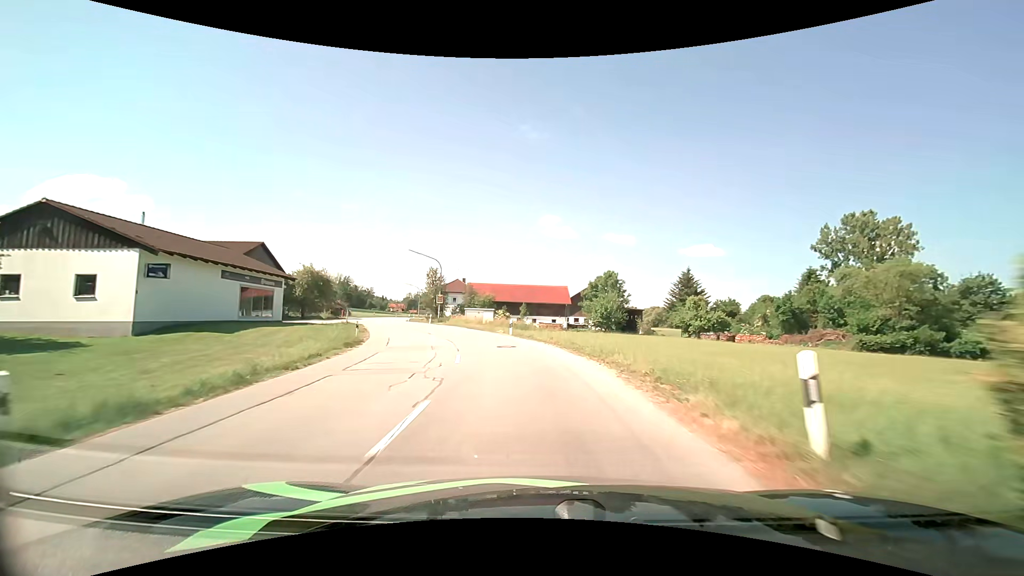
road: secondary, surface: asphalt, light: Day
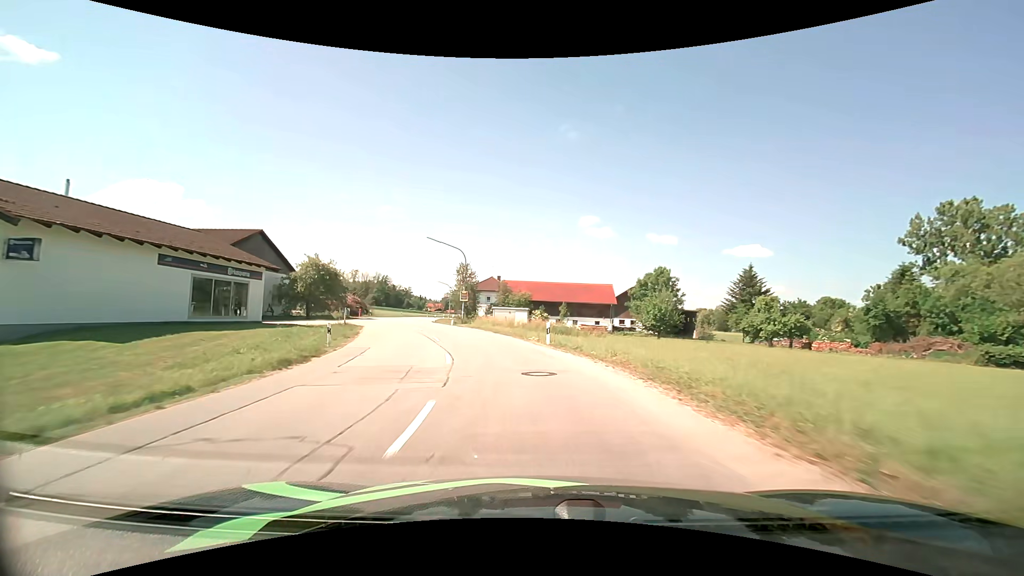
(-0.3, +8.9) m; -4°
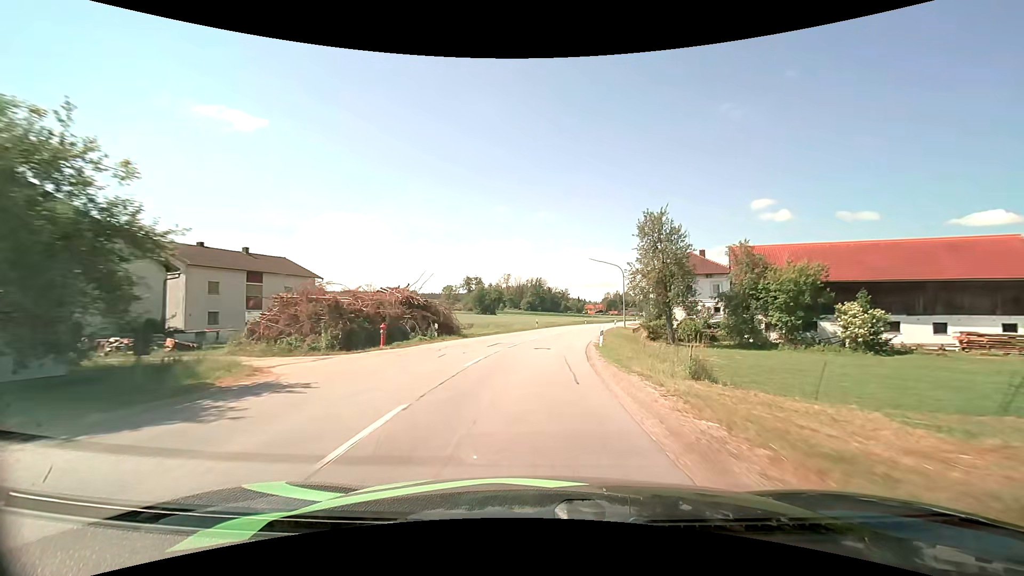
(-8.9, +42.8) m; -19°
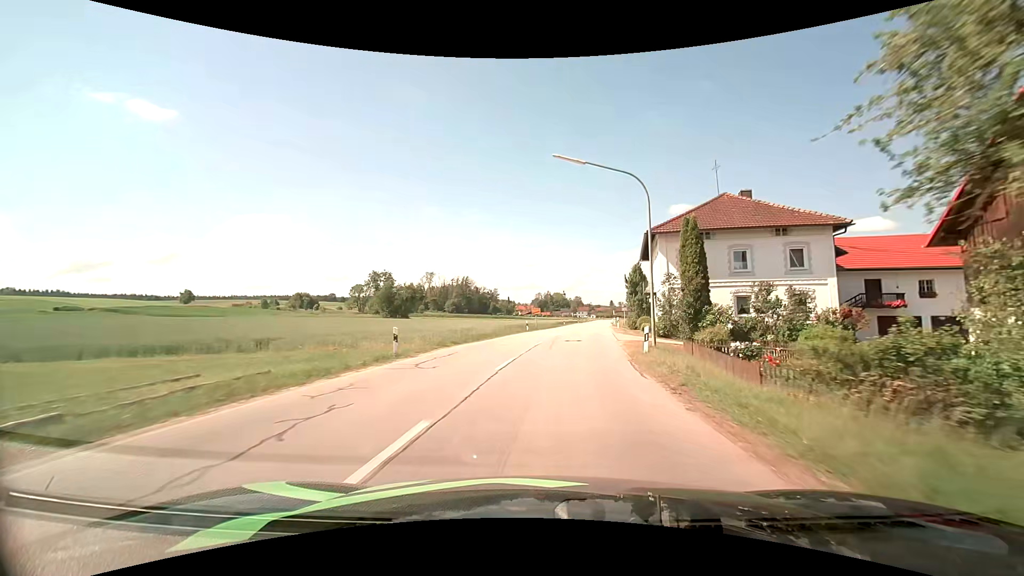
(+1.8, +35.4) m; +8°
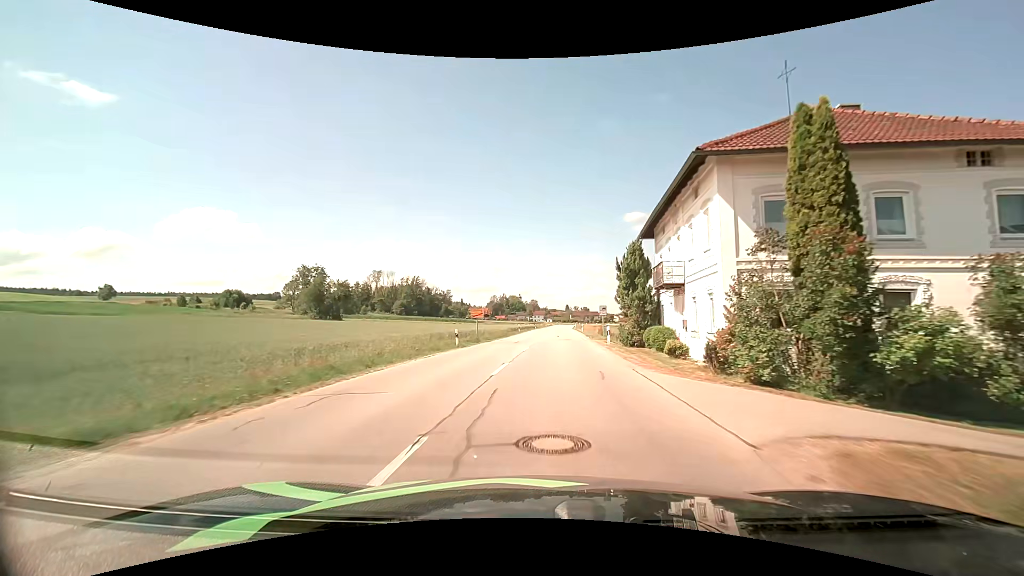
(+0.8, +17.8) m; +5°
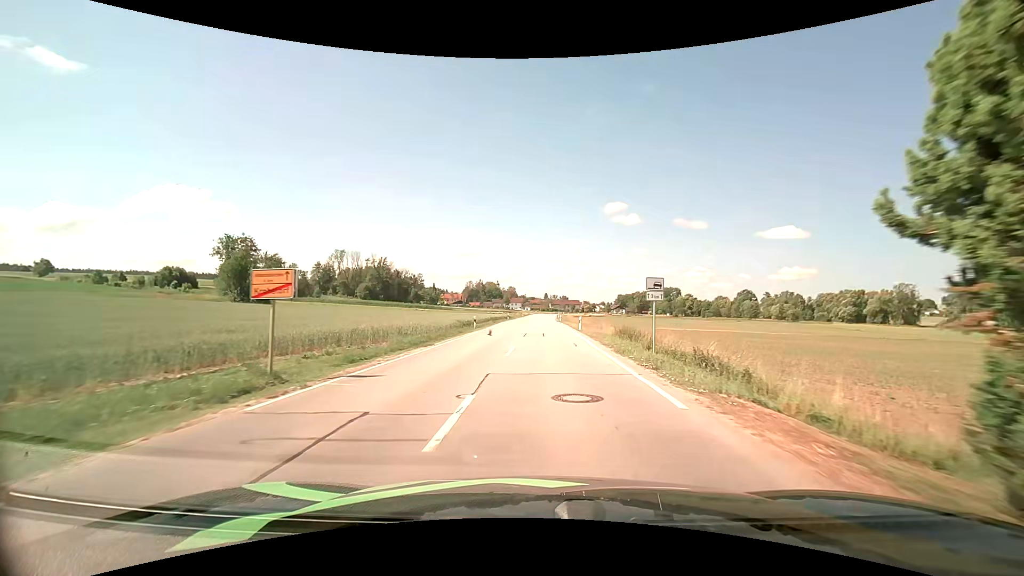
(+0.7, +24.9) m; +3°
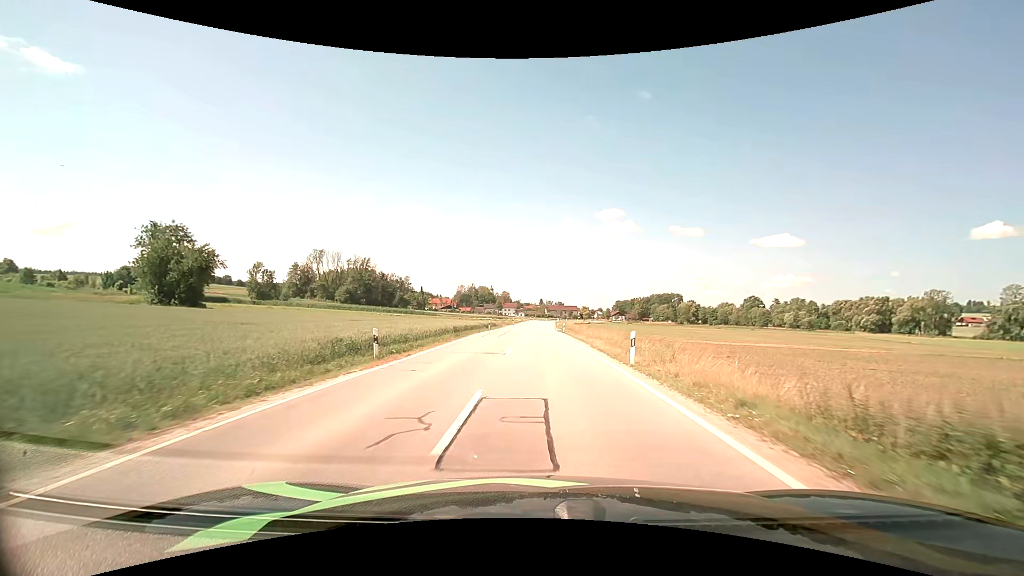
(+0.1, +21.9) m; +1°
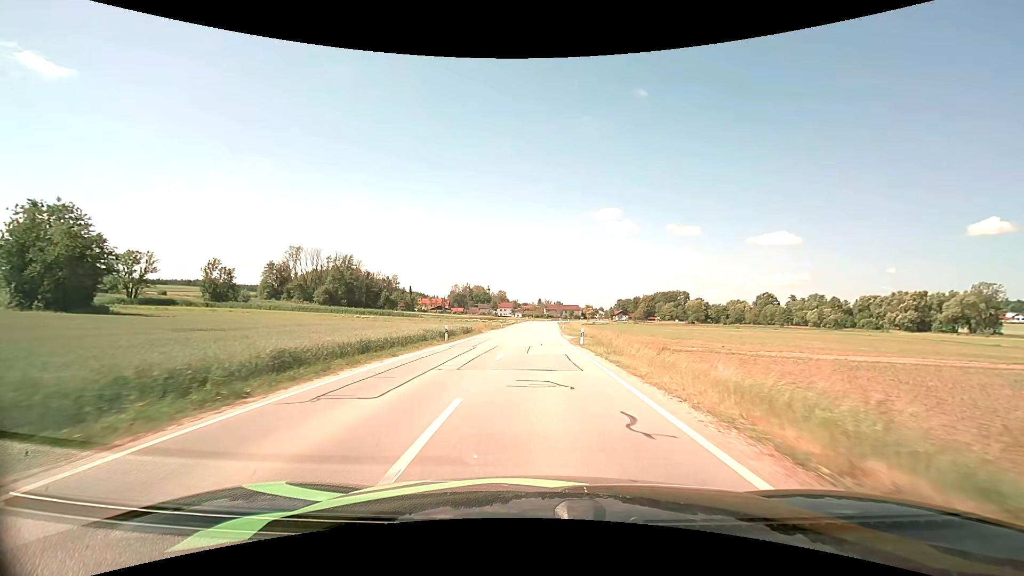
(0.0, +23.7) m; 0°
(0, +10) (0, +20) (0, +30) (0, +40) (0, +50) (0, +60) (+1, +70) (+1, +80) (+1, +90) (+1, +100) m
